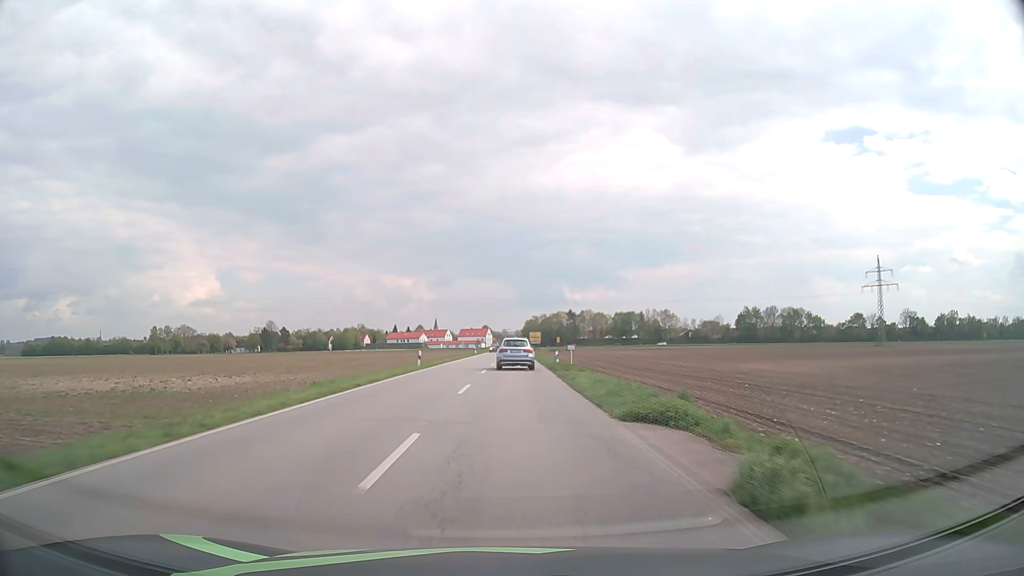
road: secondary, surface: asphalt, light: Day
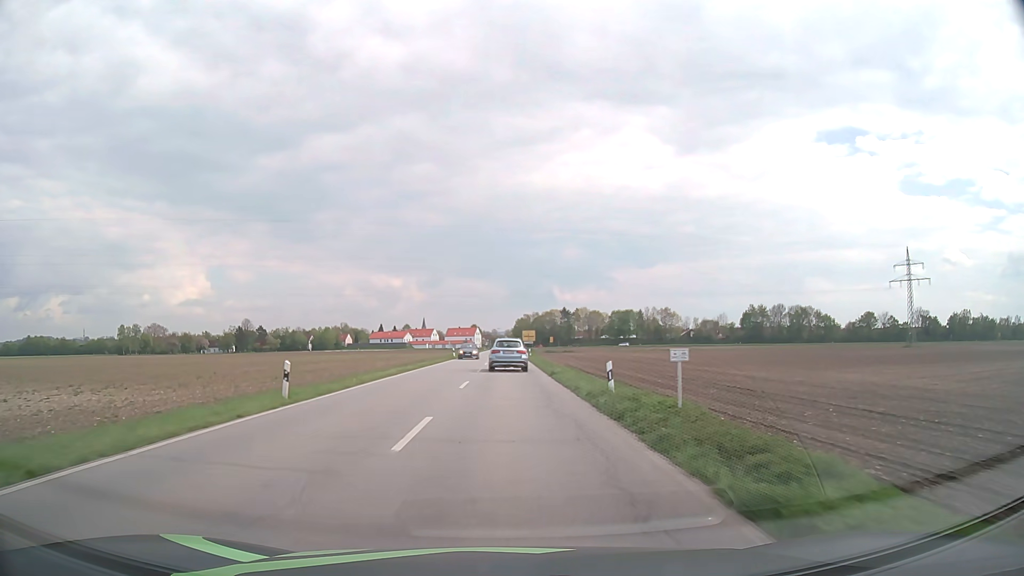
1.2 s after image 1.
(+0.2, +21.8) m; +1°
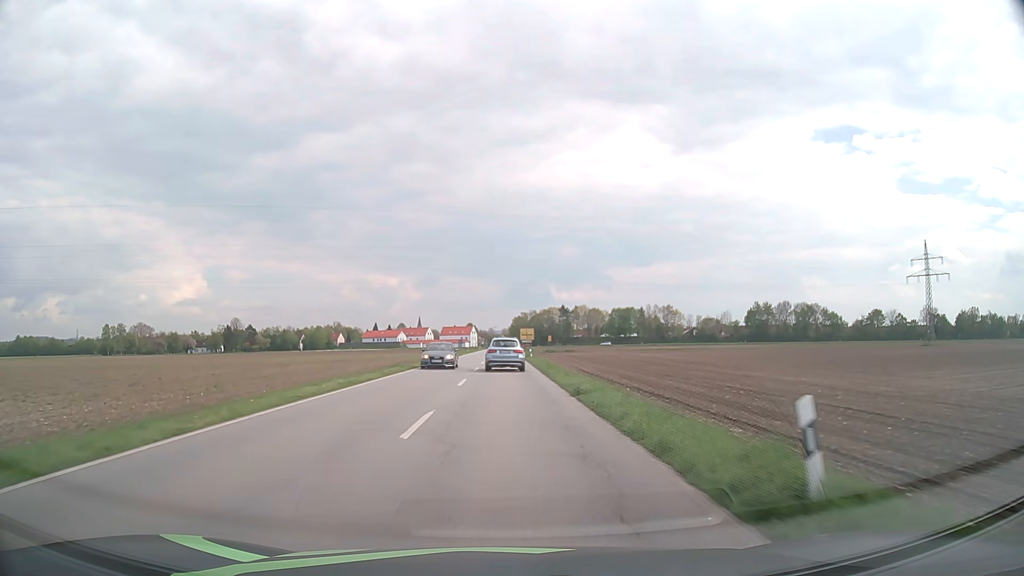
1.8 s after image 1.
(0.0, +10.8) m; 0°
